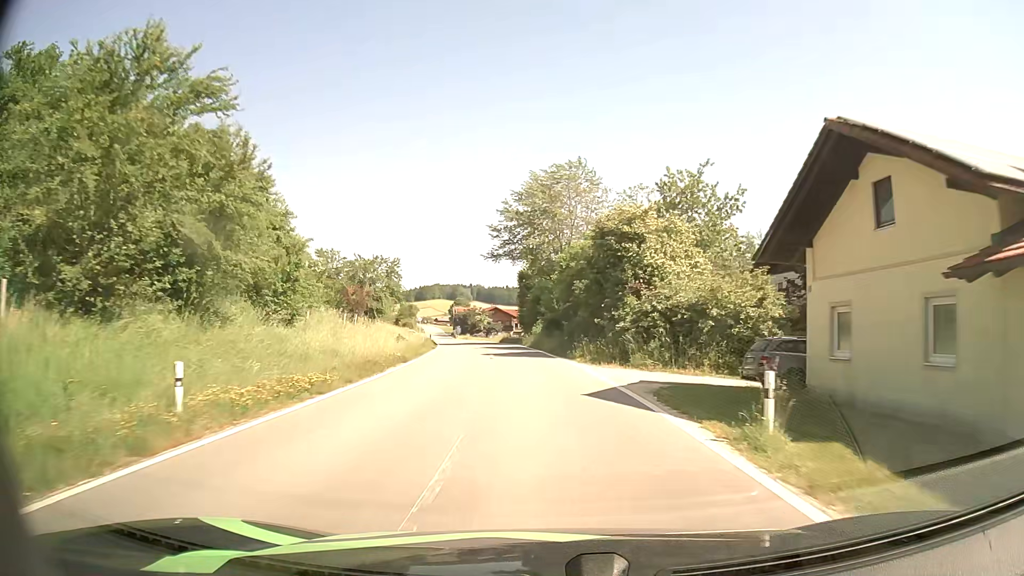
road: tertiary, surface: asphalt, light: Day
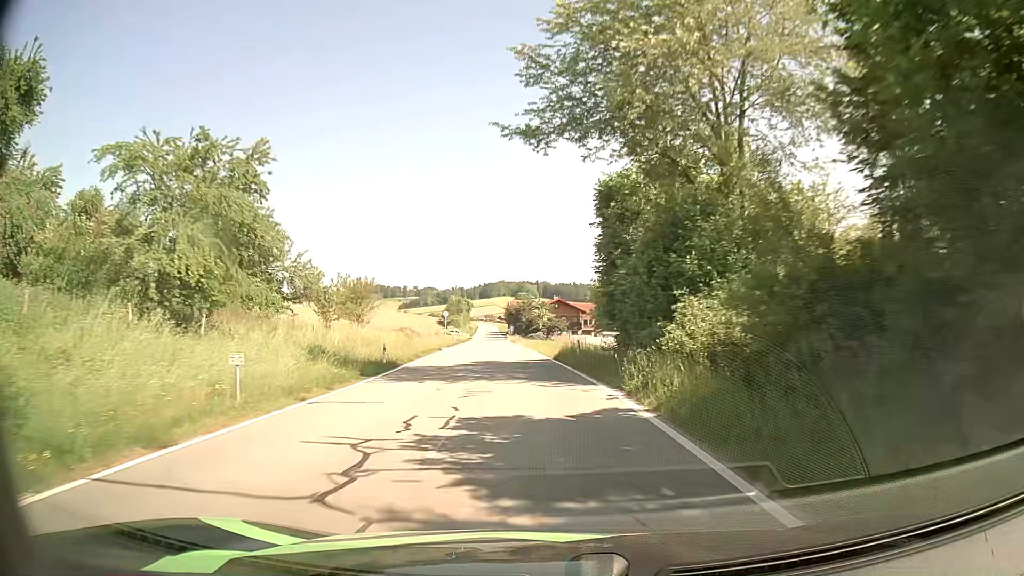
(-2.0, +35.1) m; -6°
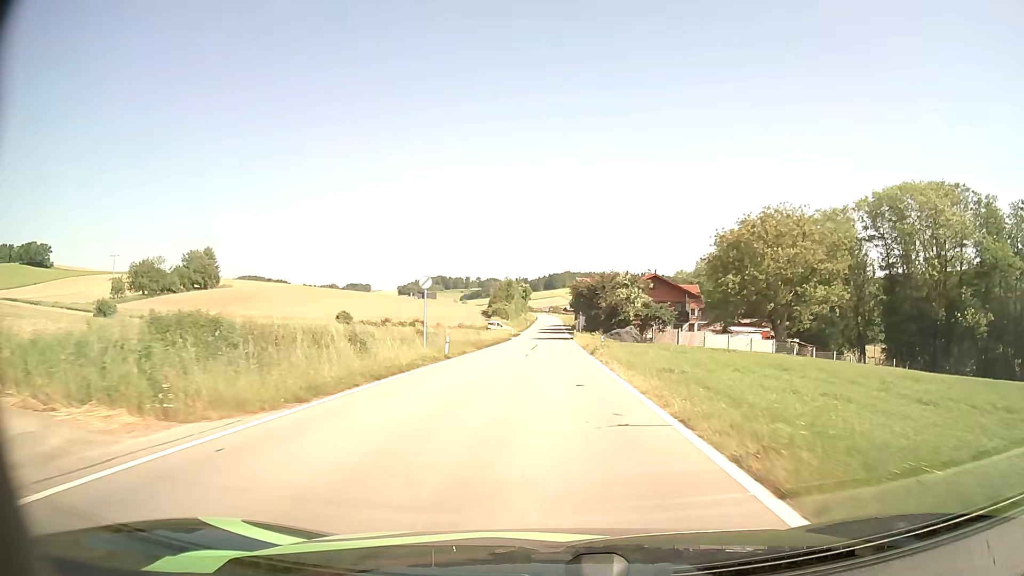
(-2.8, +45.4) m; -6°
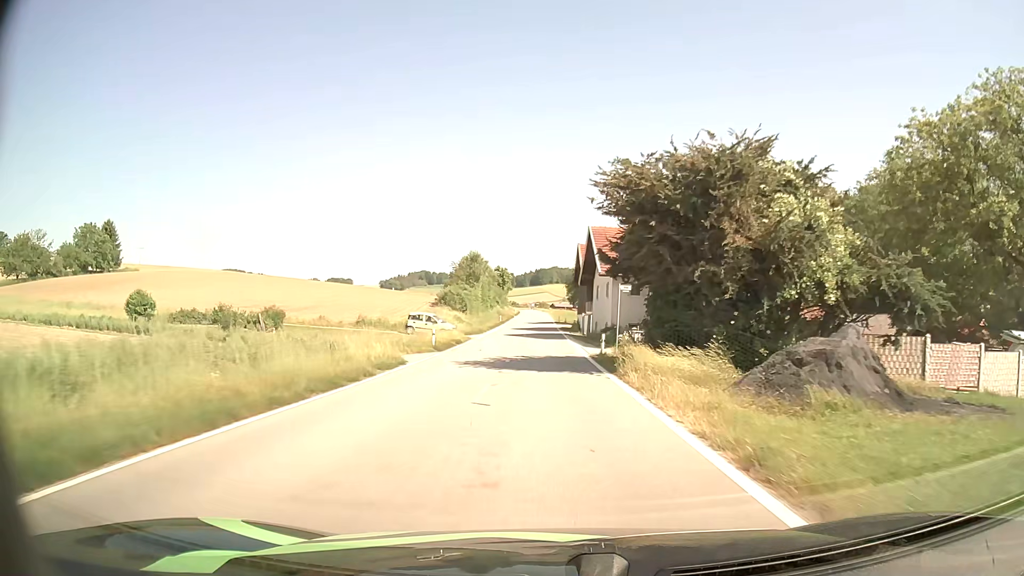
(+0.2, +47.8) m; +1°
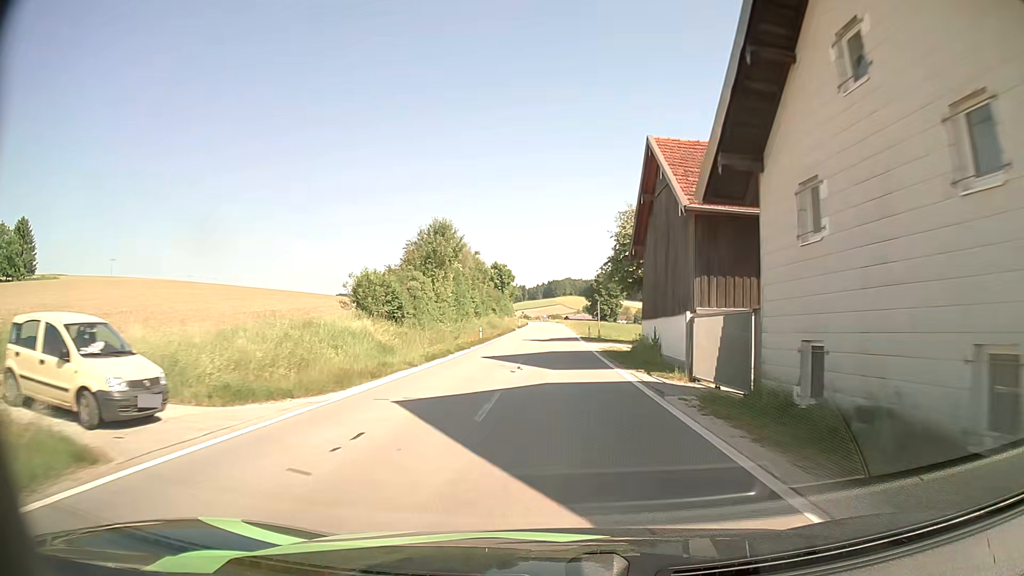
(-0.4, +37.6) m; -1°
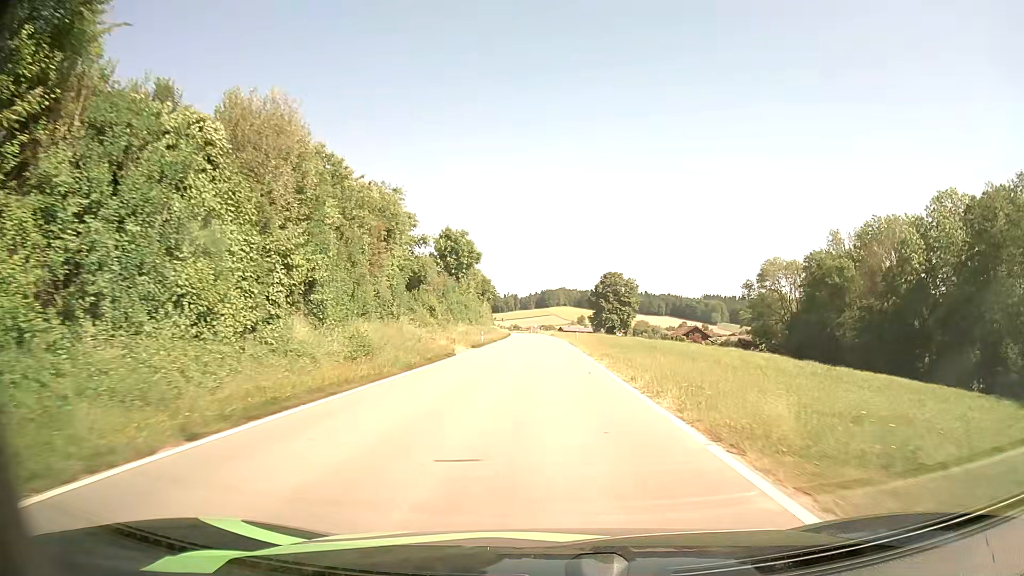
(+0.2, +46.7) m; 0°
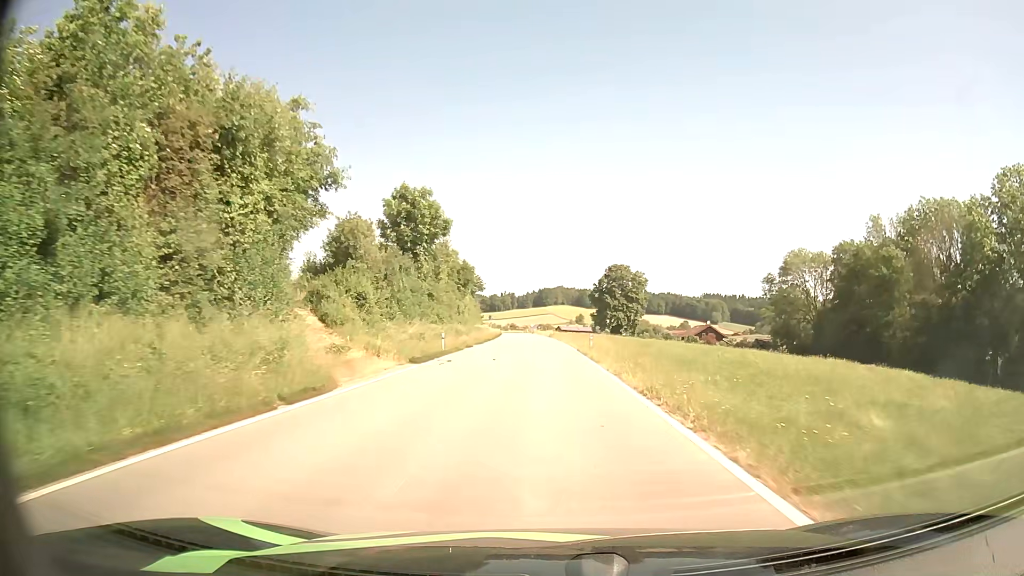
(+0.1, +18.4) m; +1°
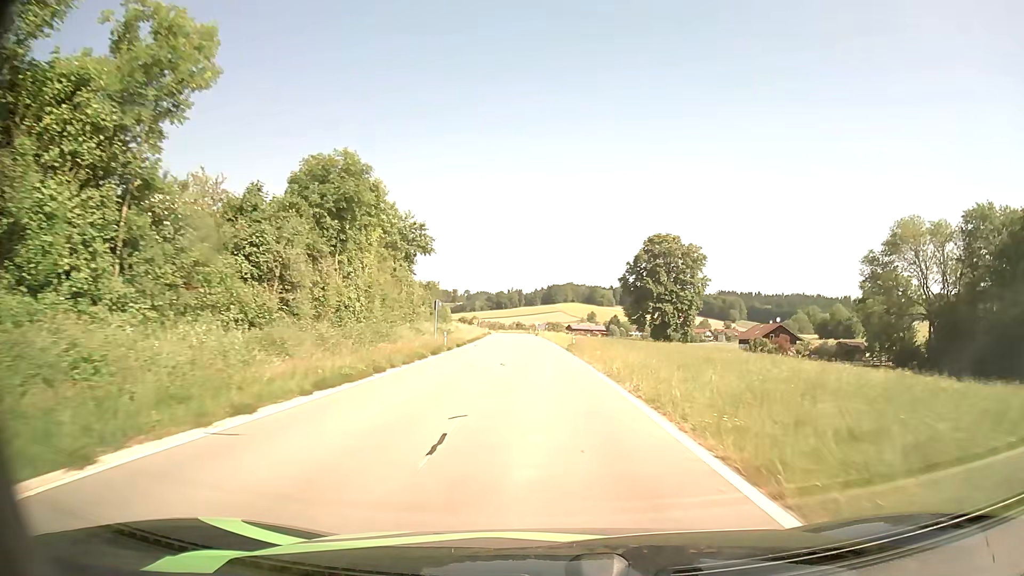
(-0.4, +47.6) m; -1°
(0, +10) (0, +20) (0, +30) (-1, +40) (-1, +50) (-1, +60) (-2, +70) (-2, +80) (-3, +90) (-4, +100) m
